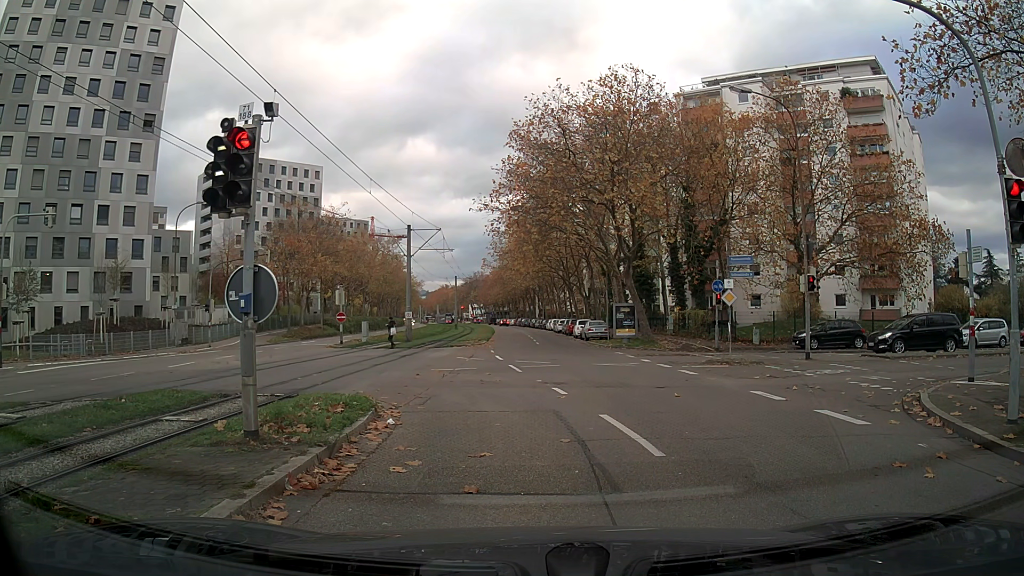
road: tertiary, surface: asphalt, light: Day
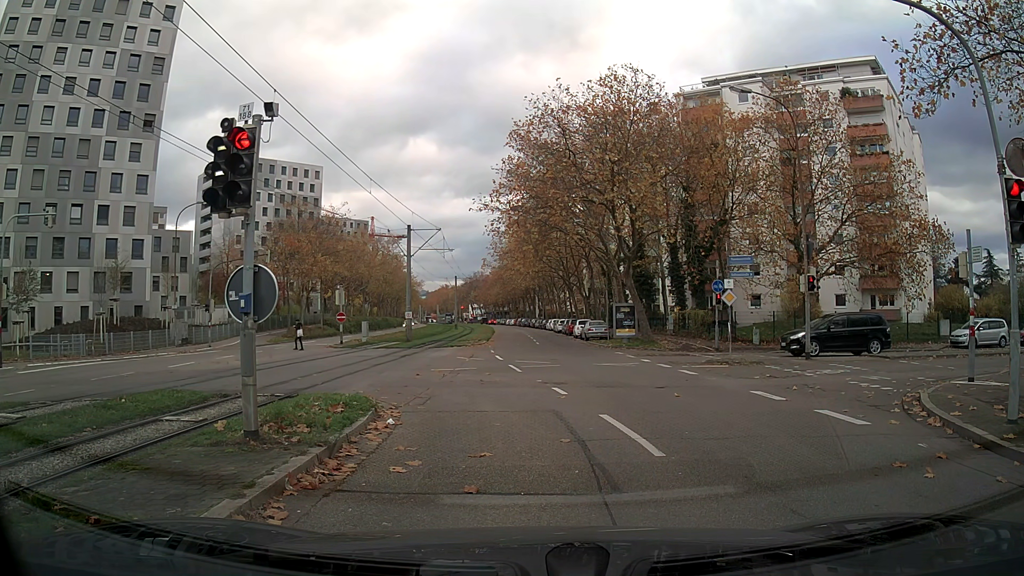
(0.0, 0.0) m; 0°
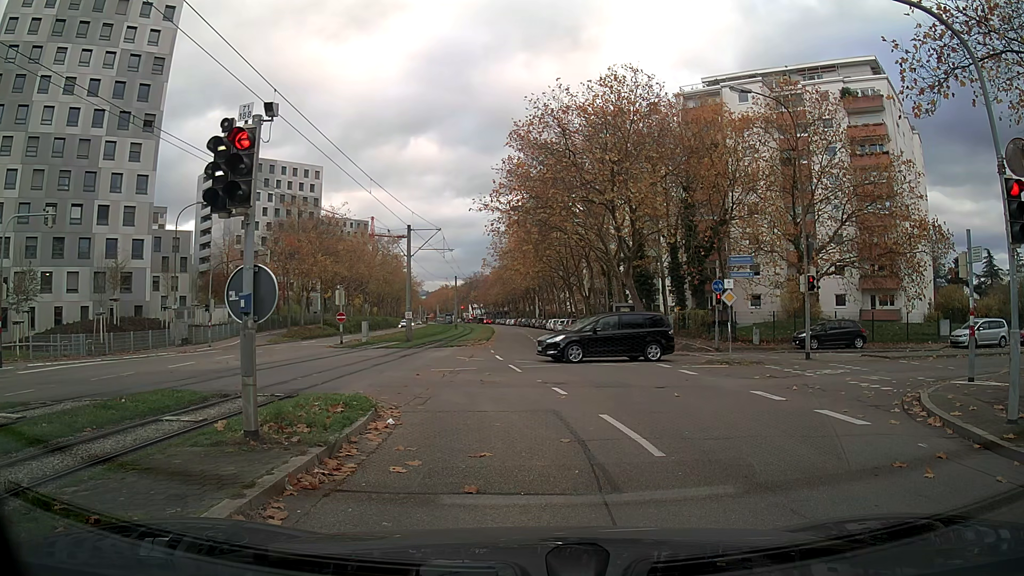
(0.0, 0.0) m; 0°
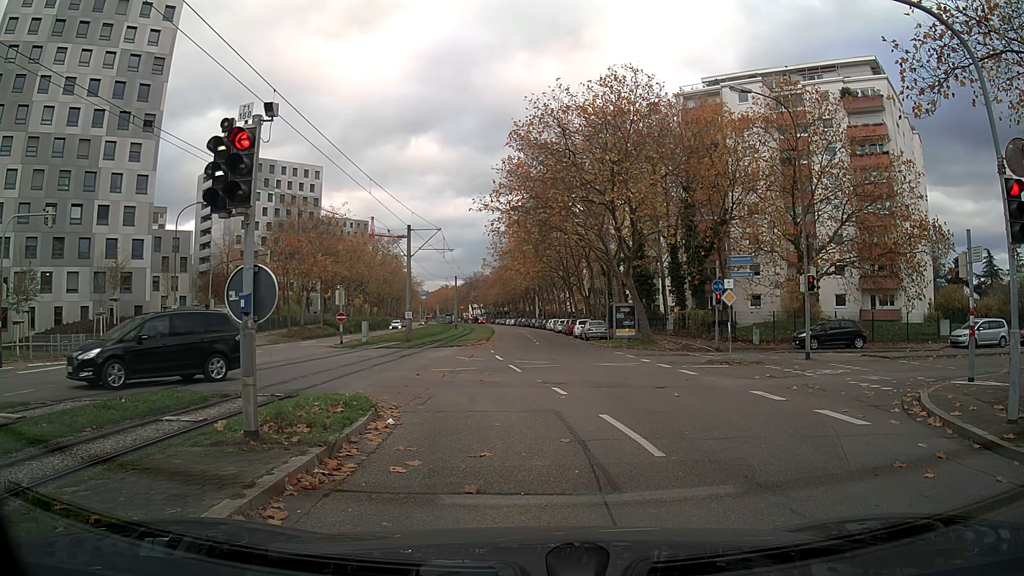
(0.0, 0.0) m; 0°
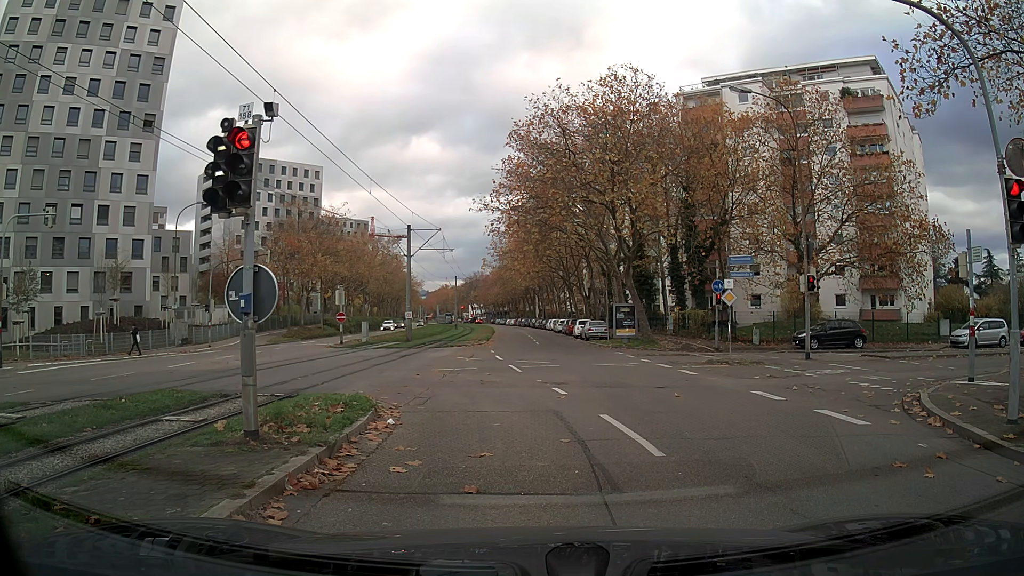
(0.0, 0.0) m; 0°
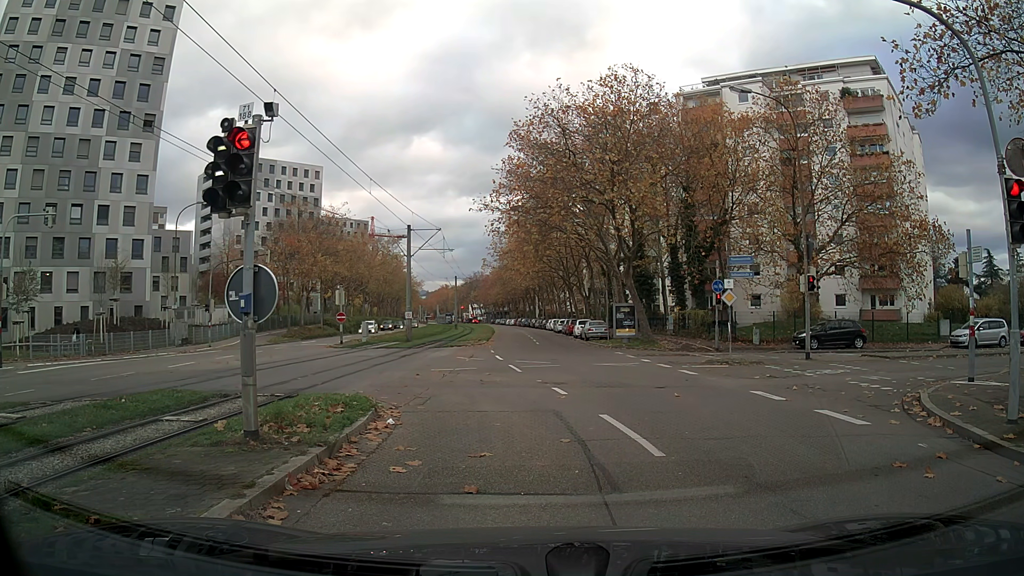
(0.0, 0.0) m; 0°
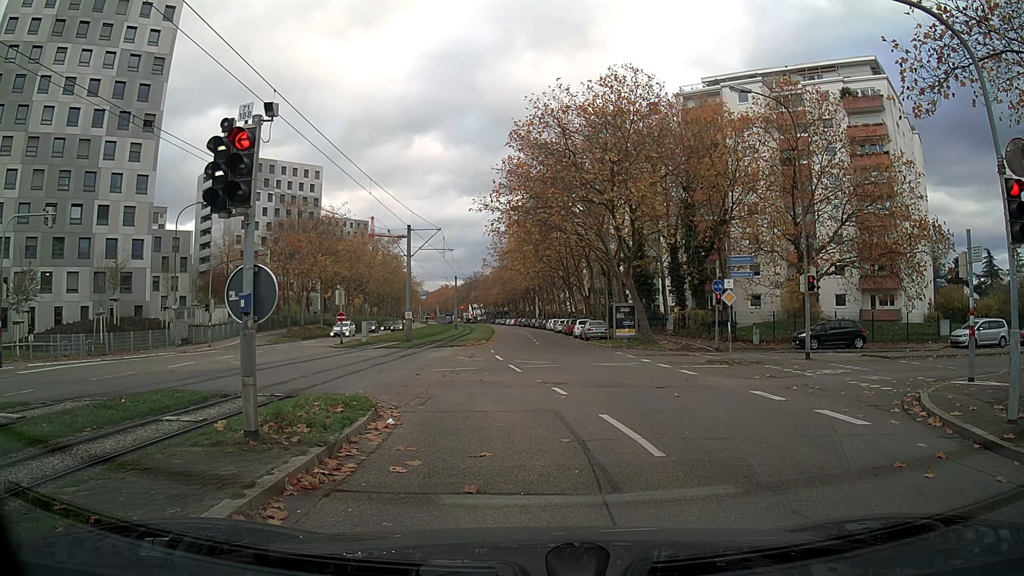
(0.0, 0.0) m; 0°
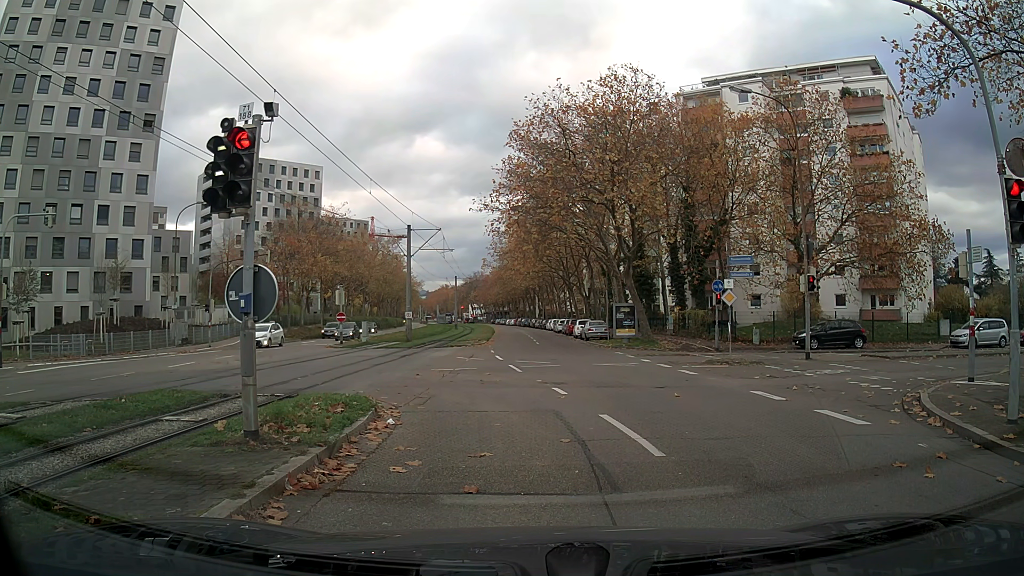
(0.0, 0.0) m; 0°
